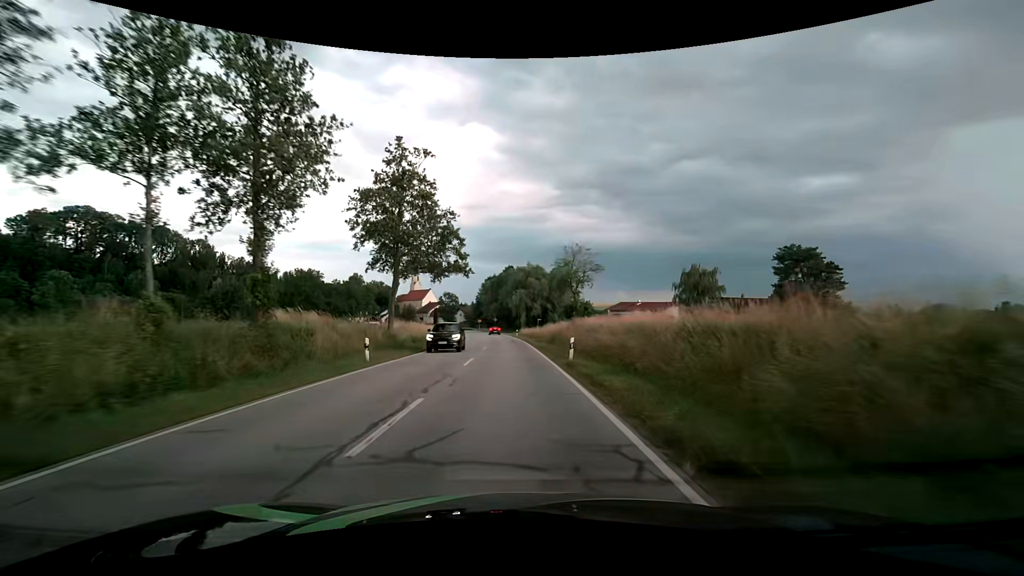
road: secondary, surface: asphalt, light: Day
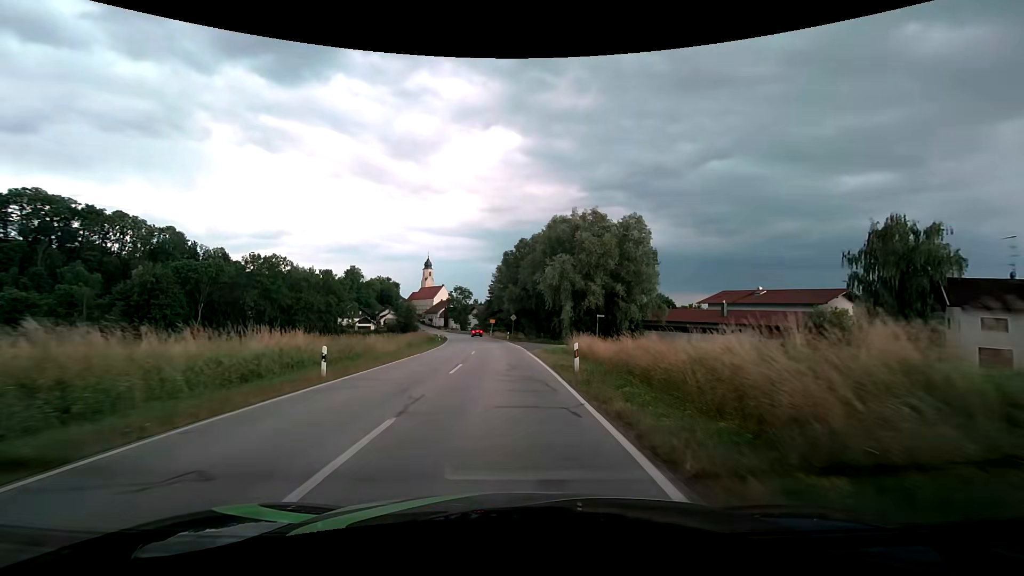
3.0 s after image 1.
(-0.8, +49.7) m; -3°
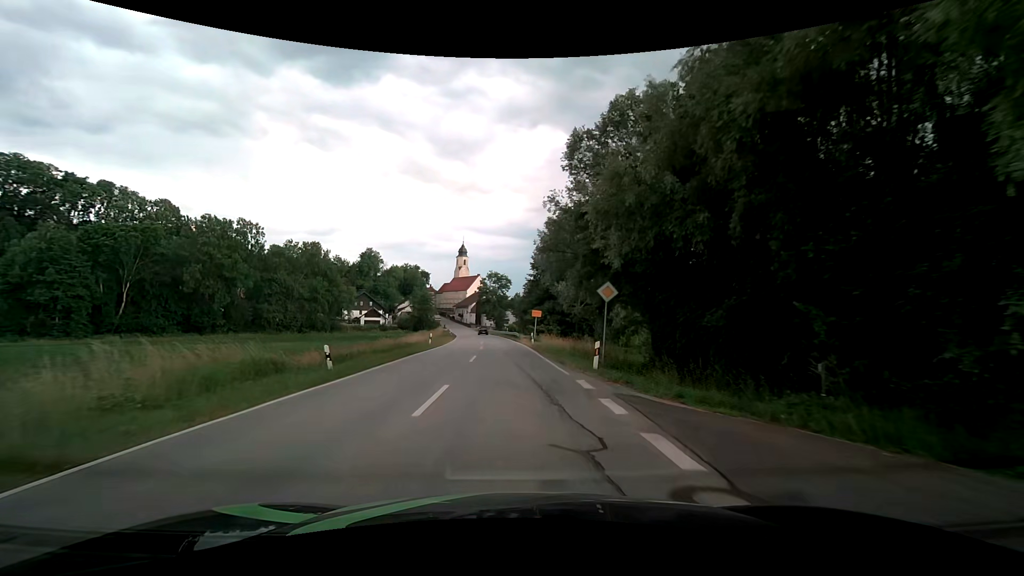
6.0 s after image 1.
(-2.1, +43.8) m; -5°
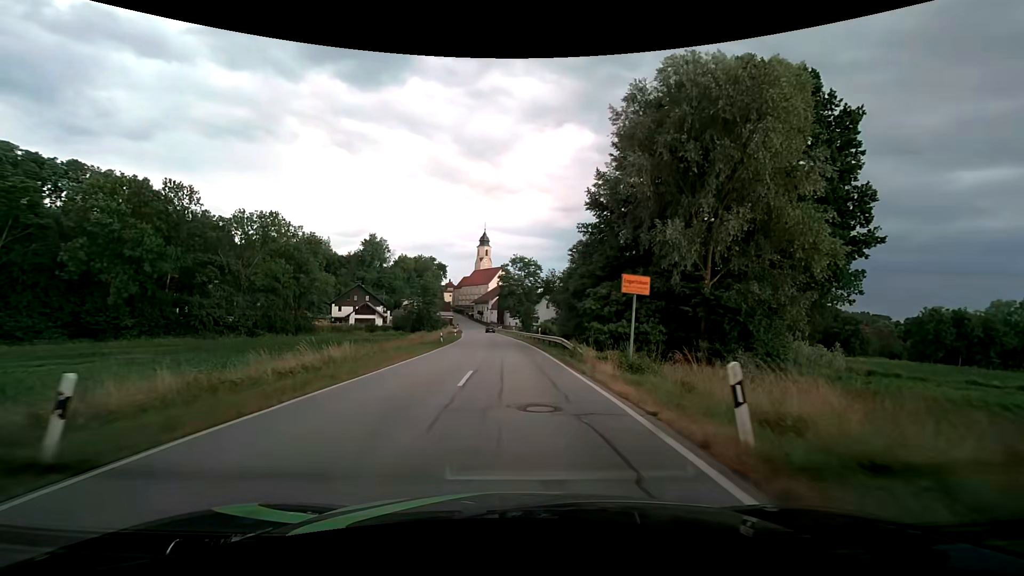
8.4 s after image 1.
(-0.9, +32.0) m; -3°
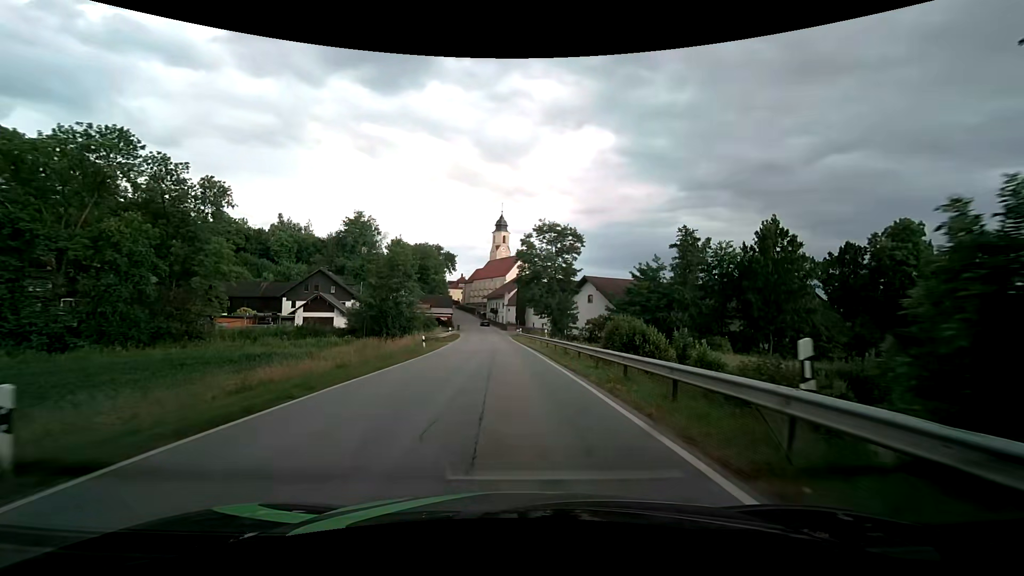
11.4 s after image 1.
(-0.9, +37.6) m; -2°
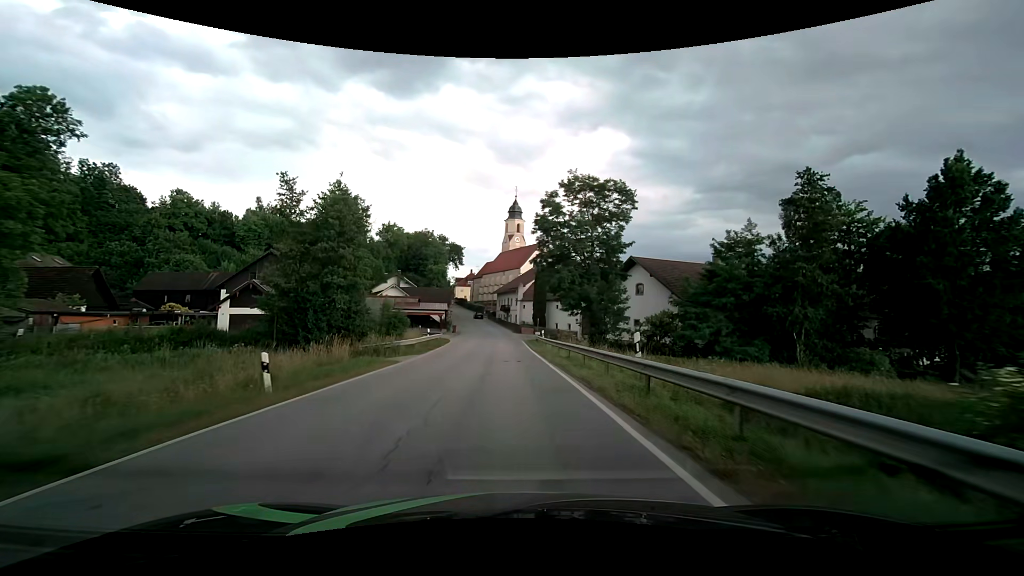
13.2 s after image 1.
(-0.4, +23.3) m; -2°
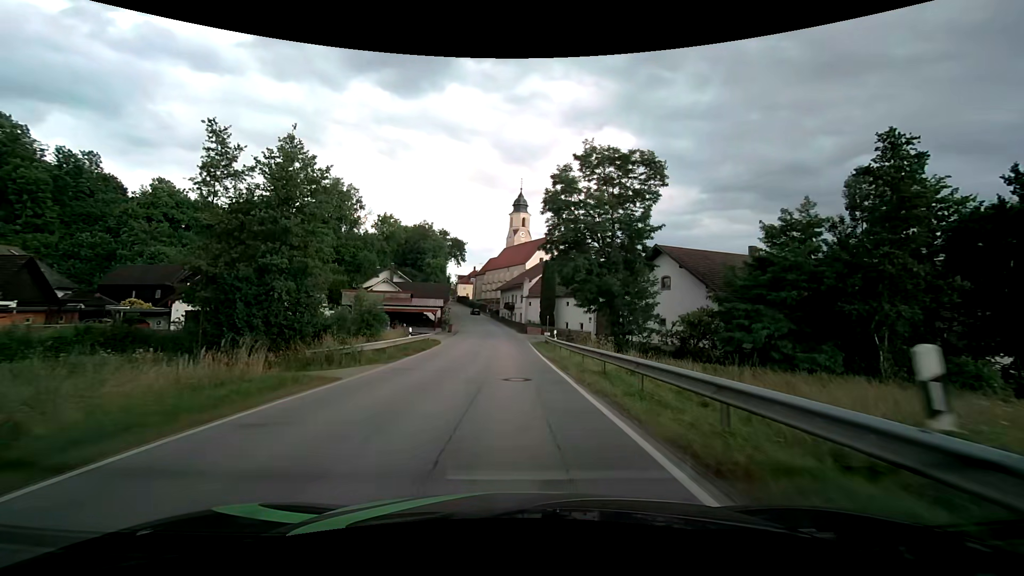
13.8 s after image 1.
(-0.1, +8.0) m; -1°
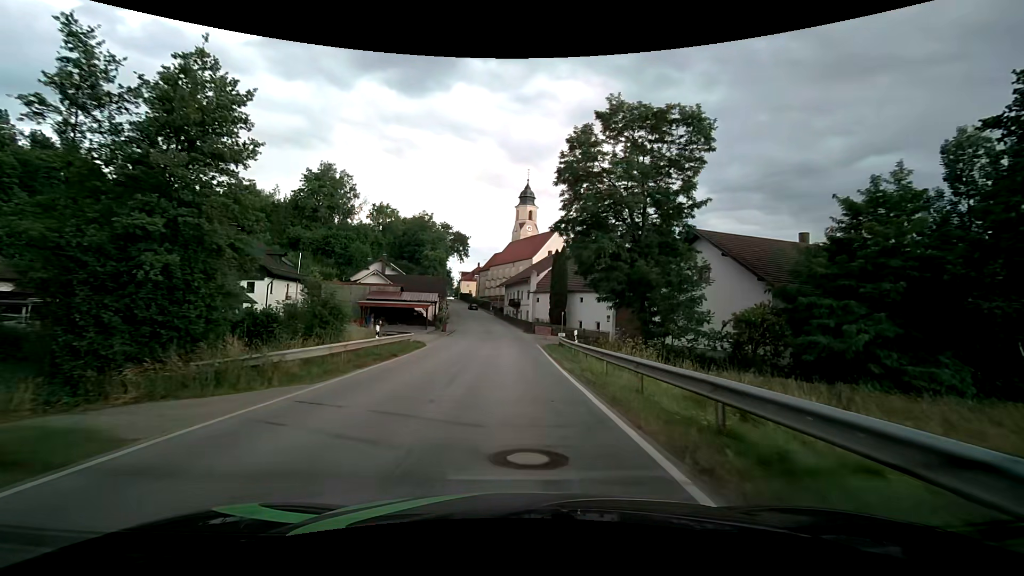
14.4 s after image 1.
(0.0, +8.0) m; -1°
(0, +10) (0, +20) (0, +30) (-1, +40) (-1, +50) (-2, +60) (-3, +70) (-4, +80) (-6, +90) (-8, +100) m
